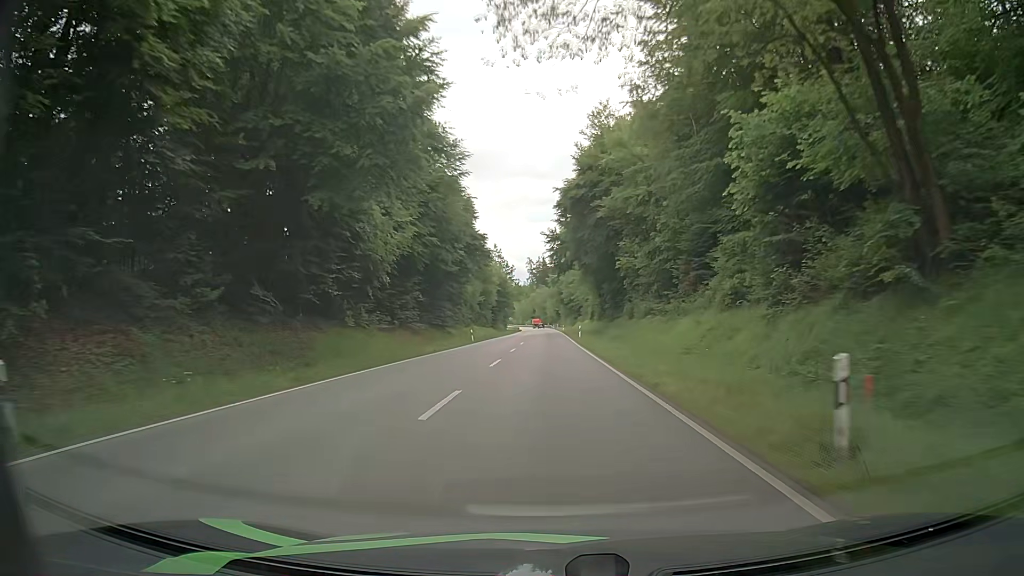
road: secondary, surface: asphalt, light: Day
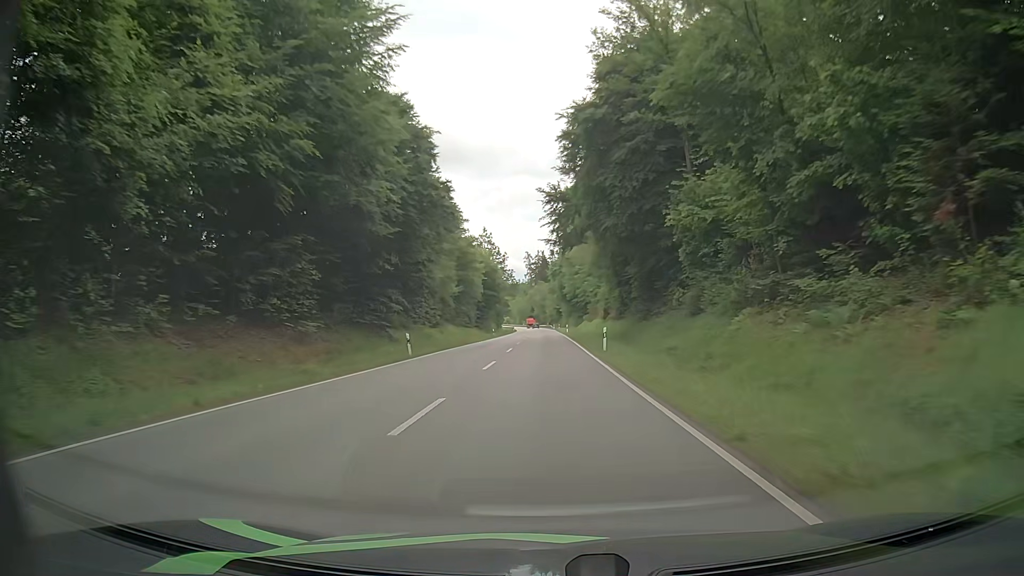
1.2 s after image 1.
(+0.1, +25.3) m; 0°
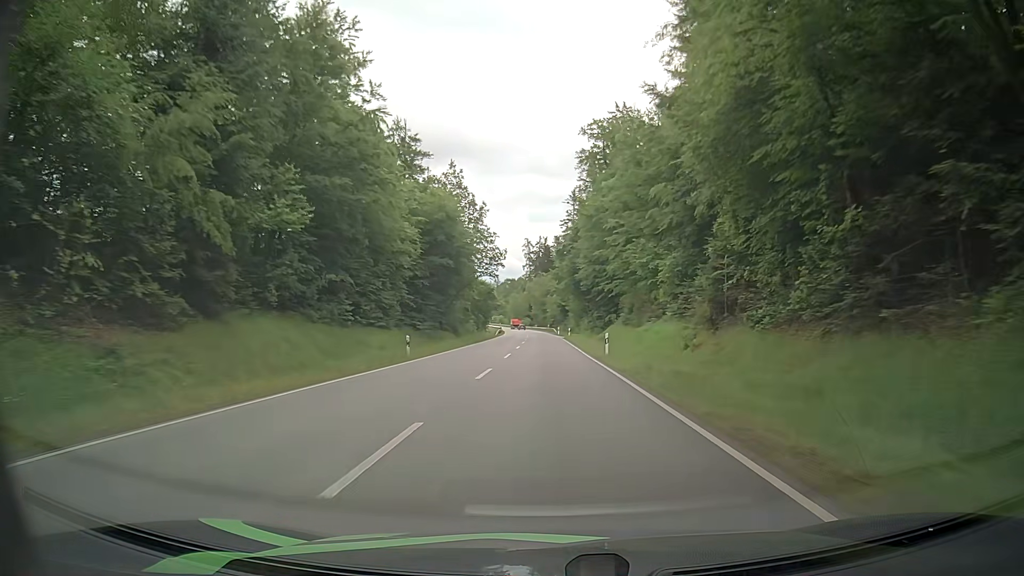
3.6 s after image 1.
(-0.1, +50.9) m; 0°
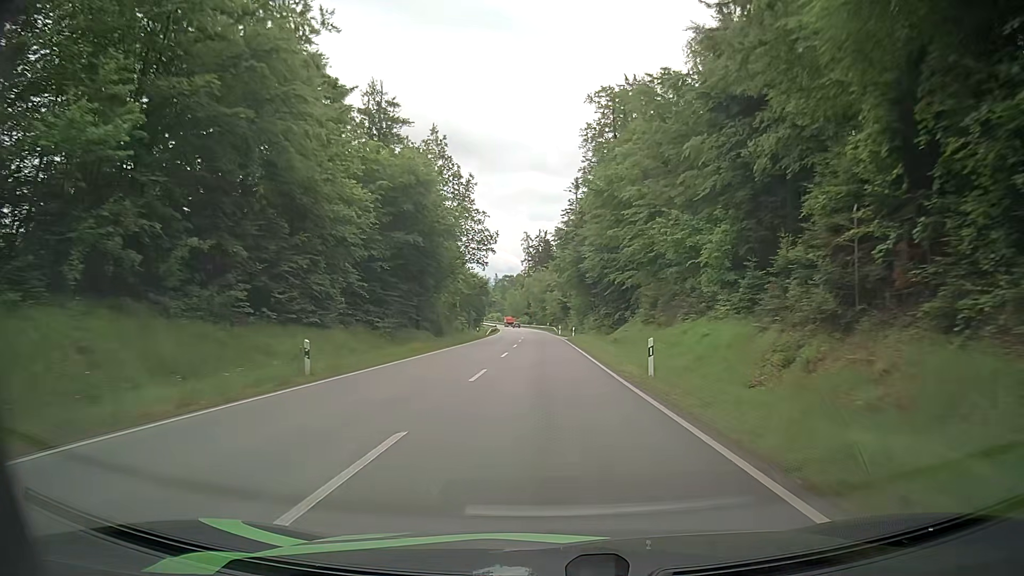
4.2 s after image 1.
(0.0, +12.9) m; +1°
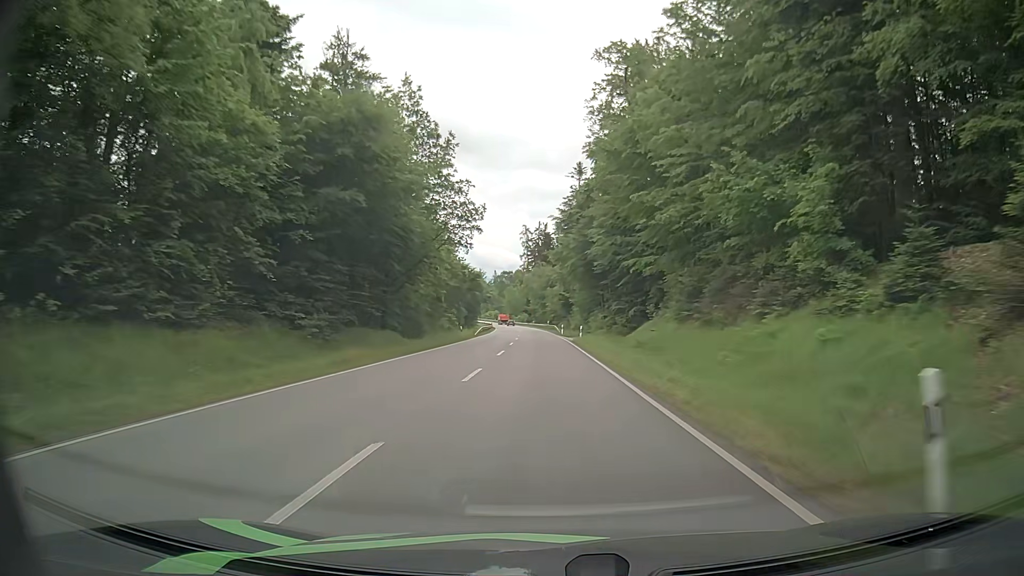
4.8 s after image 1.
(-0.1, +12.9) m; 0°
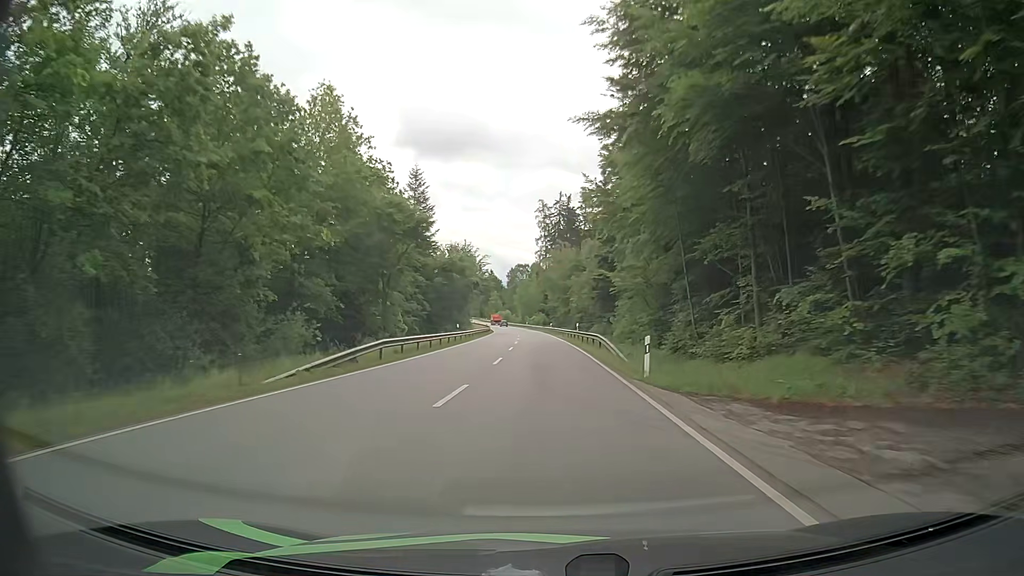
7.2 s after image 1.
(-0.7, +52.2) m; -2°
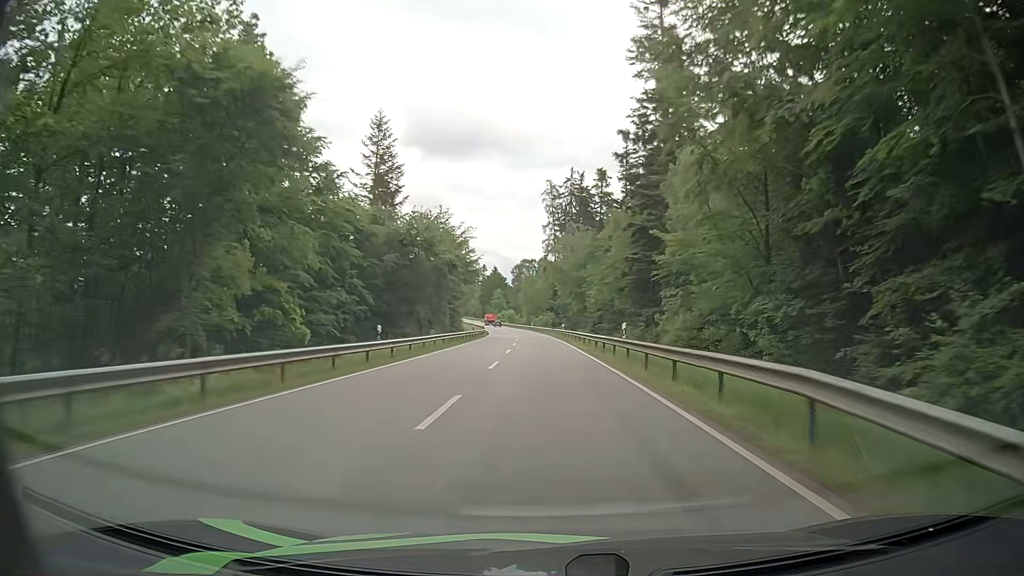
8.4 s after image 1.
(-0.3, +26.3) m; -1°
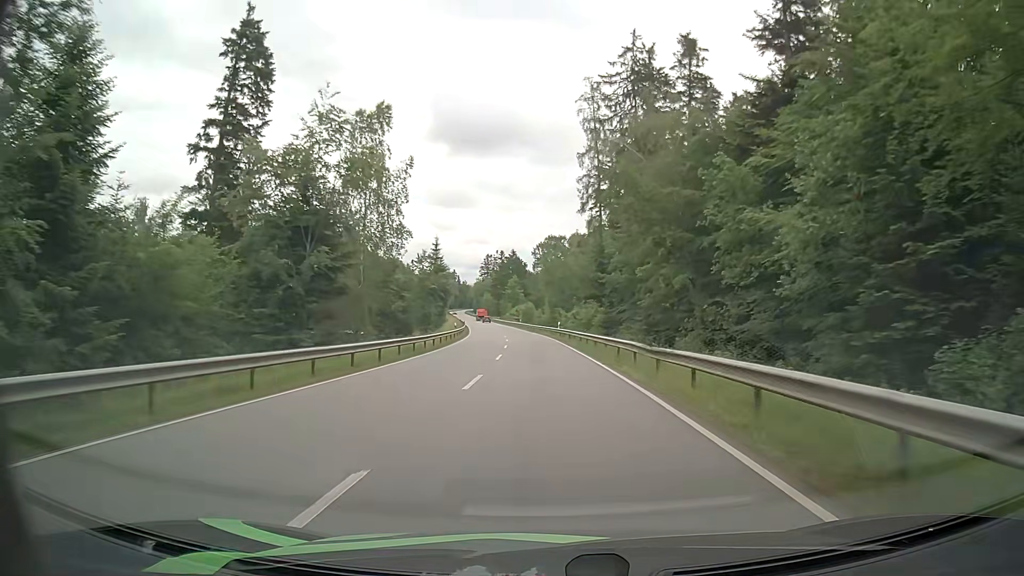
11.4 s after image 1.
(-1.2, +66.3) m; -3°
(0, +10) (0, +20) (0, +30) (-1, +40) (-1, +50) (-1, +60) (-2, +70) (-3, +80) (-4, +90) (-6, +100) m
